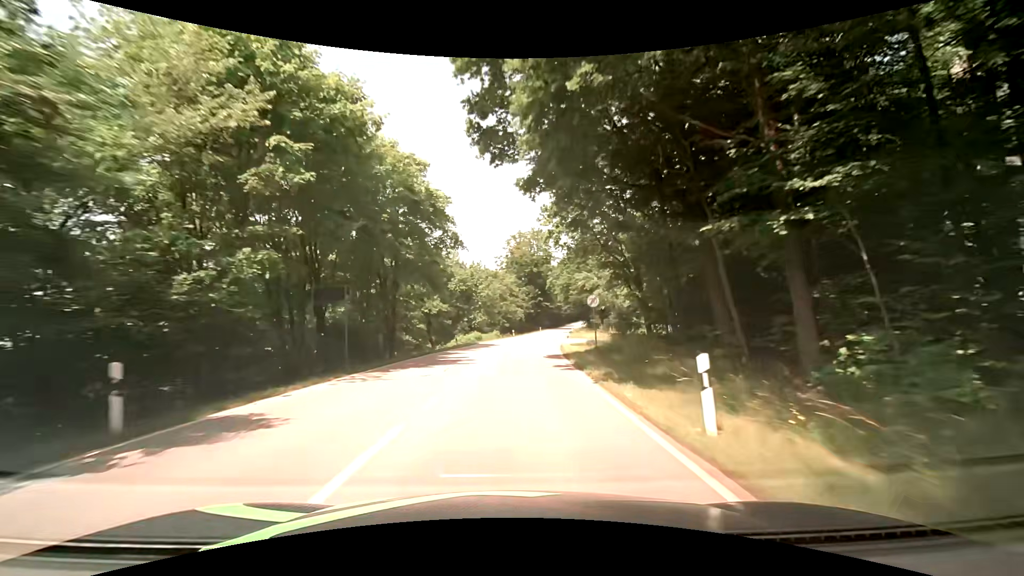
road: secondary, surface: asphalt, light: Day
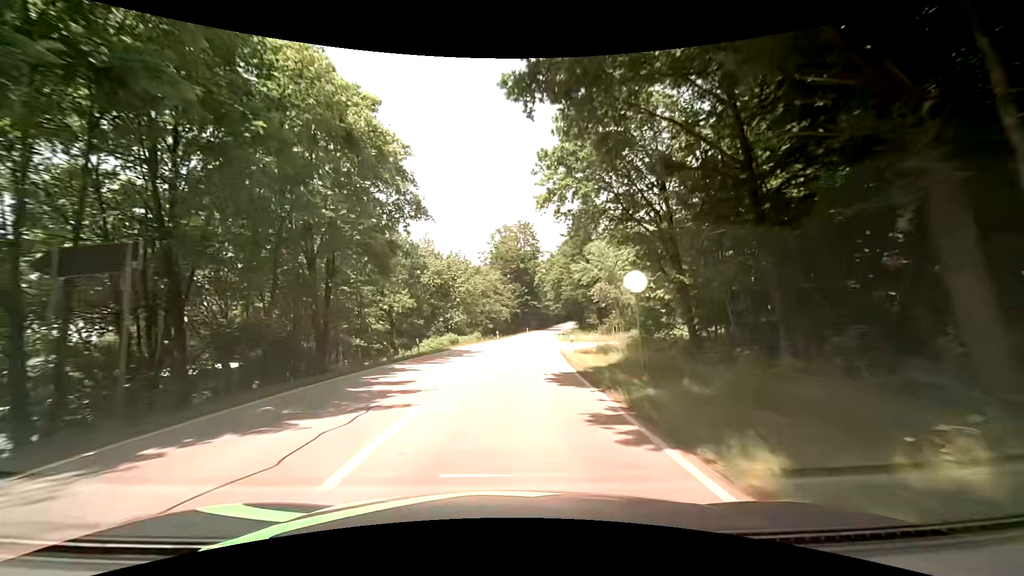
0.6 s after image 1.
(0.0, +10.5) m; +1°
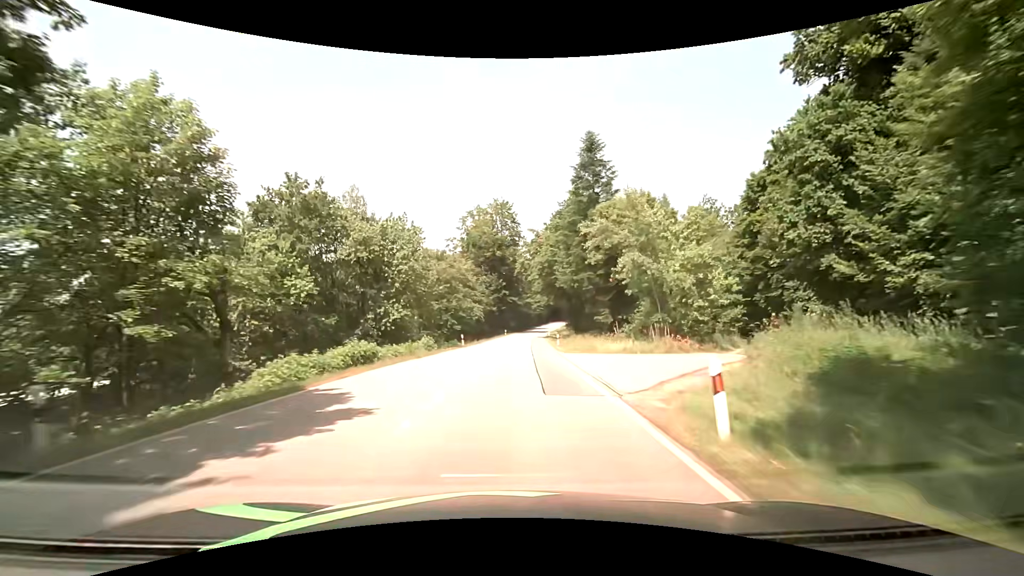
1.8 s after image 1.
(+0.5, +21.5) m; +3°
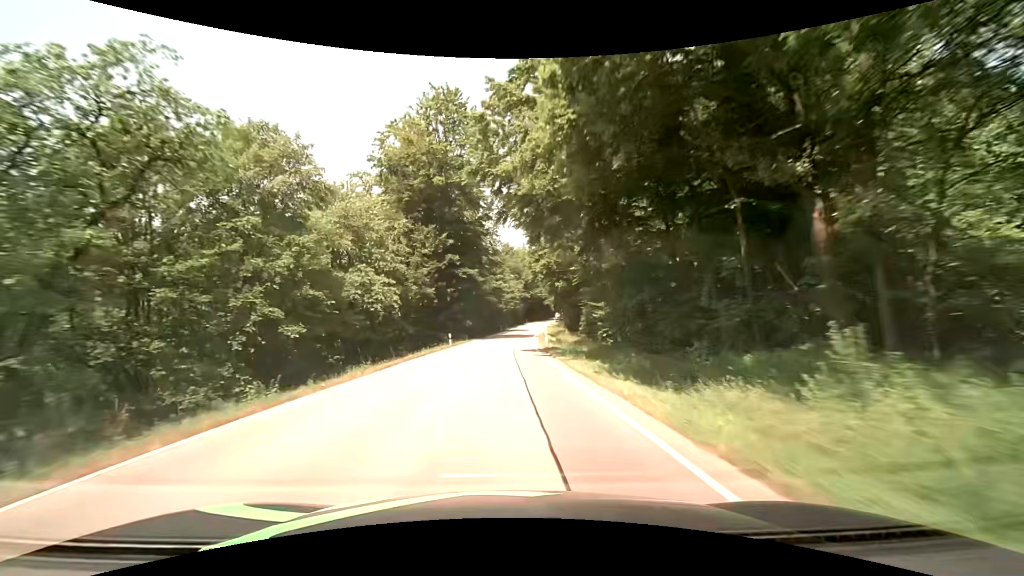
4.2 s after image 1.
(+1.5, +47.4) m; +3°
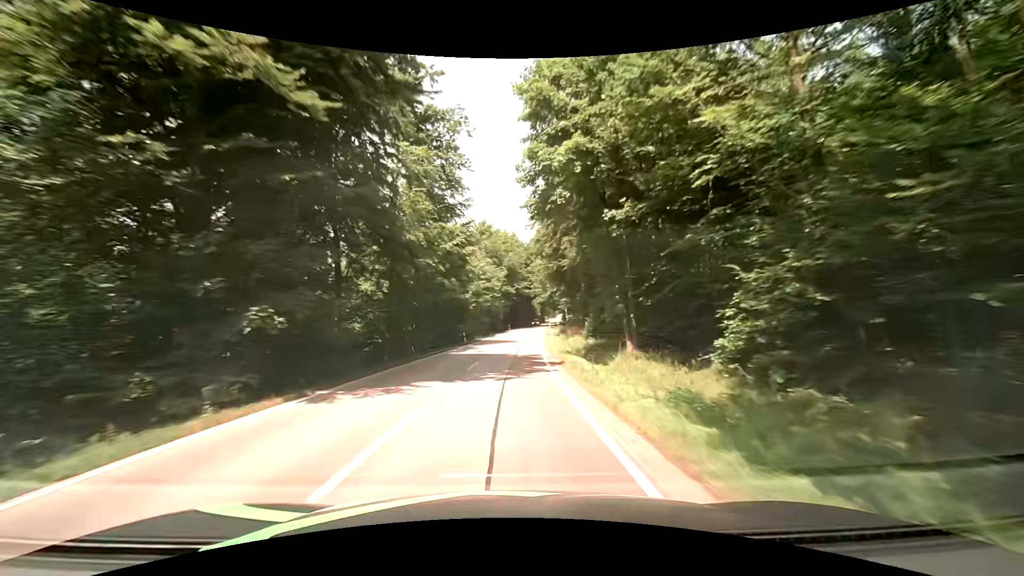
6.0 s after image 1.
(+0.7, +38.9) m; +2°
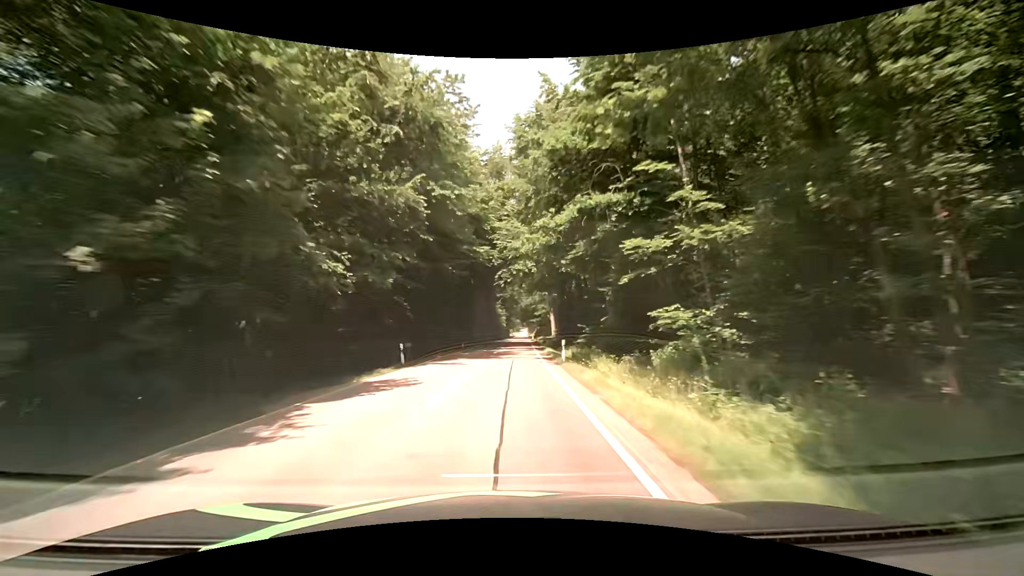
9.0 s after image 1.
(+3.4, +66.7) m; +5°
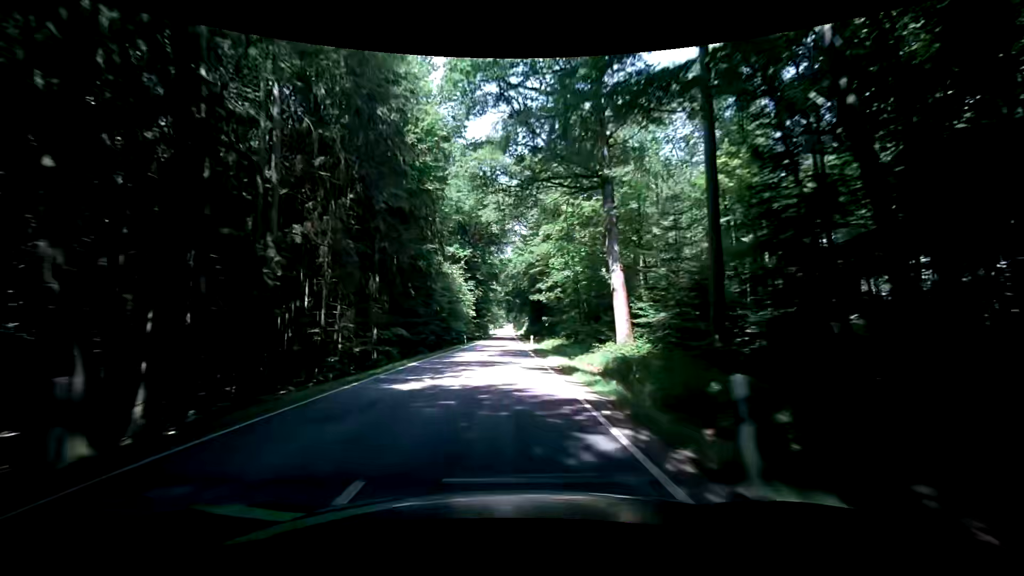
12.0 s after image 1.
(+1.6, +67.4) m; +3°
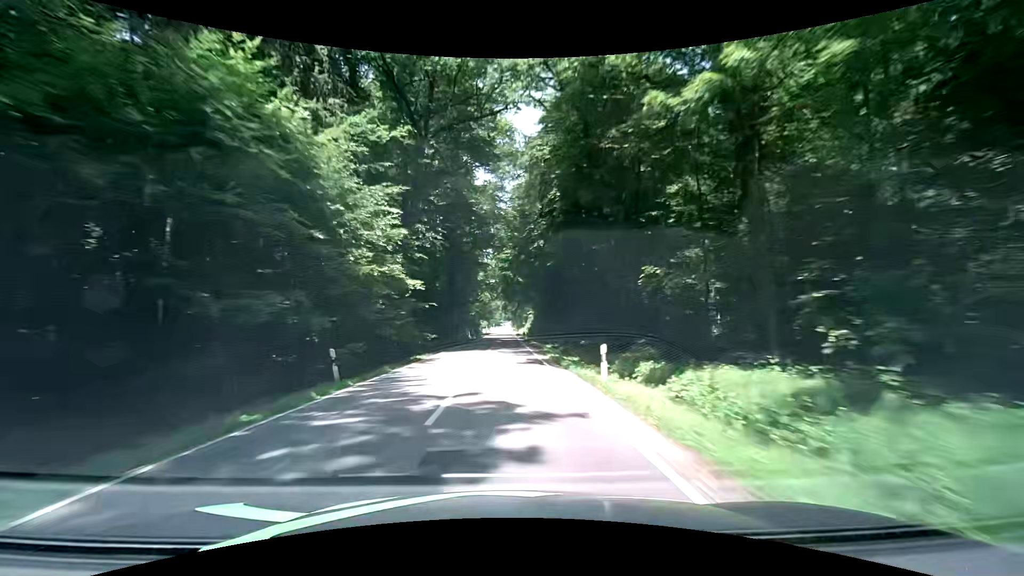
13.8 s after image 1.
(-0.8, +41.6) m; -1°
(0, +10) (0, +20) (0, +30) (0, +40) (0, +50) (0, +60) (0, +70) (0, +80) (0, +90) (0, +100) m
